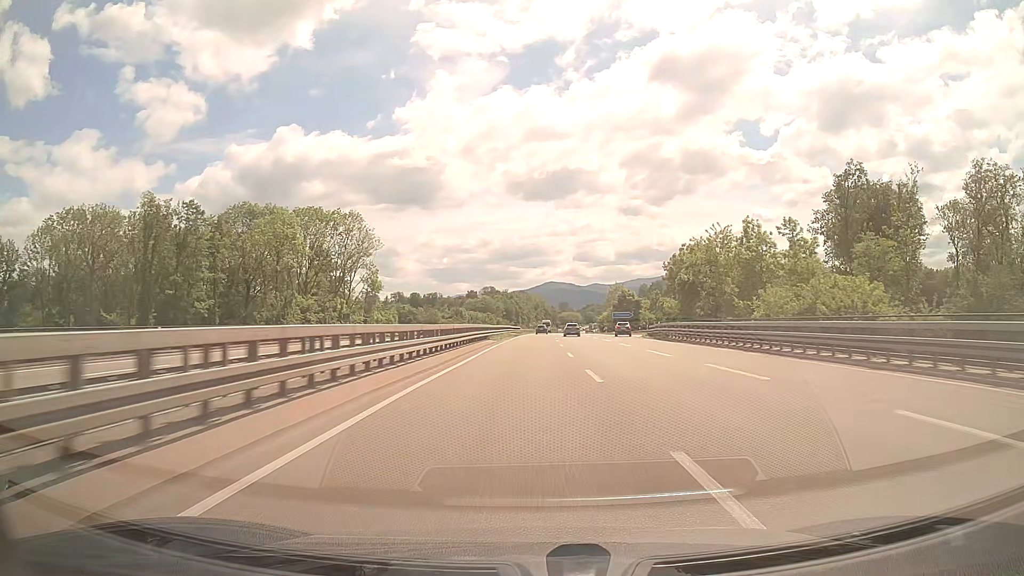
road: trunk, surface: asphalt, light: Day
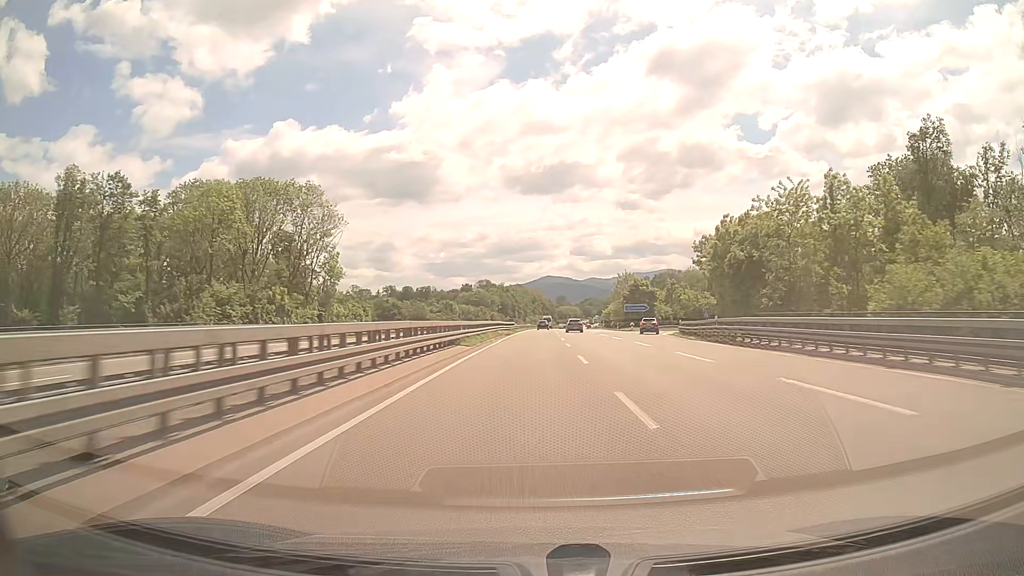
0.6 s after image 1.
(+0.1, +18.4) m; 0°
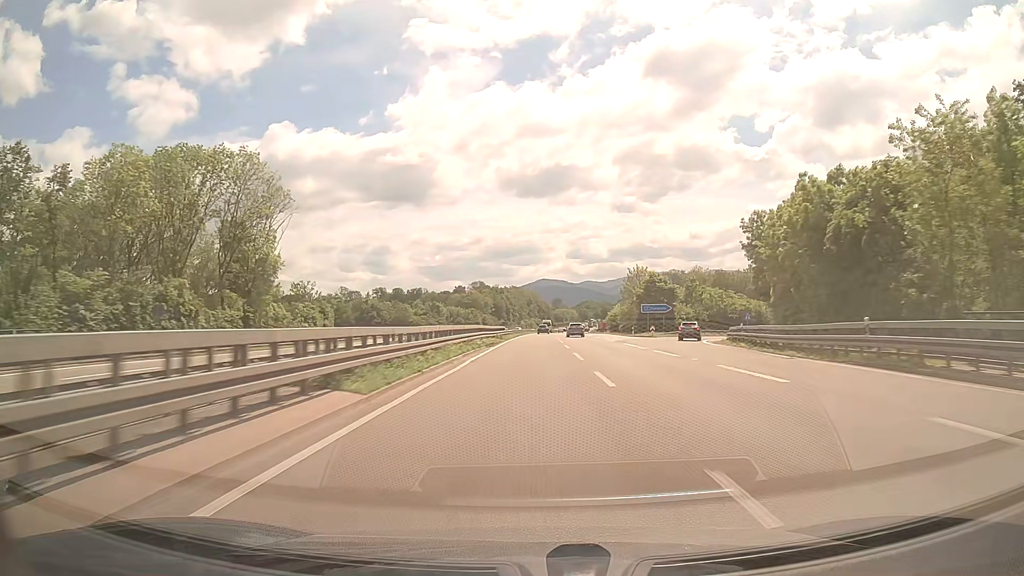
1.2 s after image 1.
(+0.1, +18.3) m; 0°
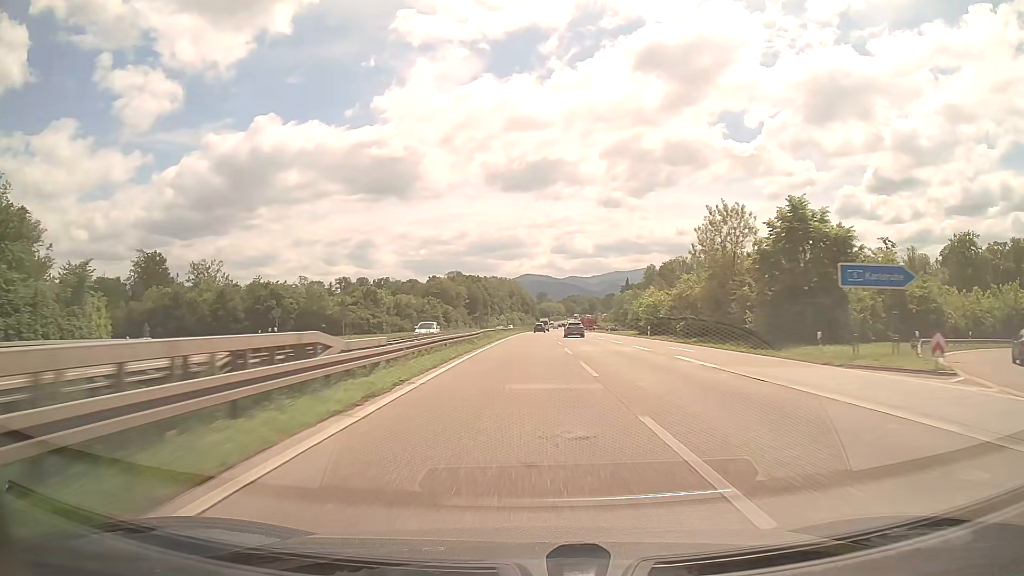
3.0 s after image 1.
(+0.7, +54.5) m; +2°
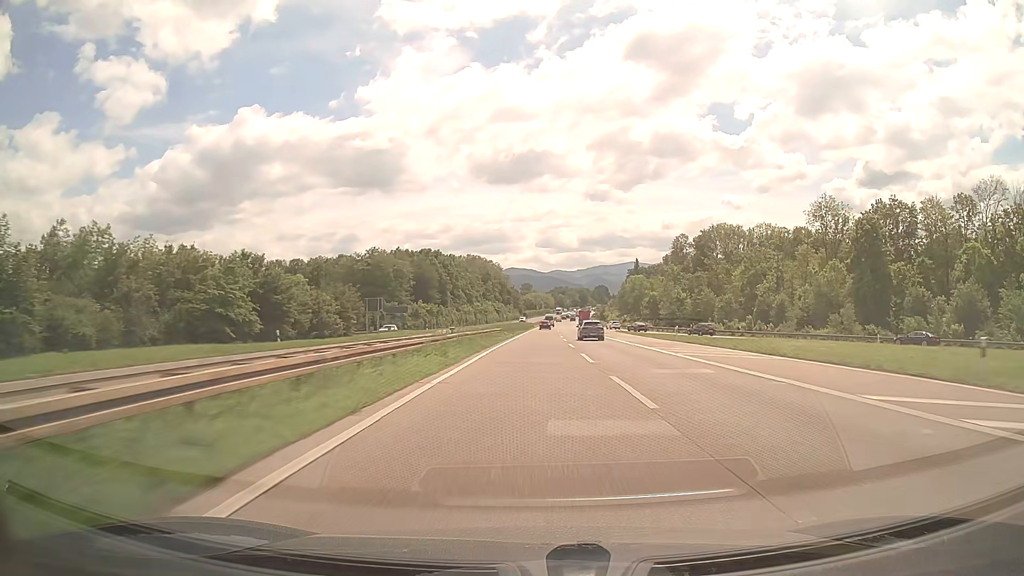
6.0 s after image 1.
(+0.7, +90.2) m; +1°
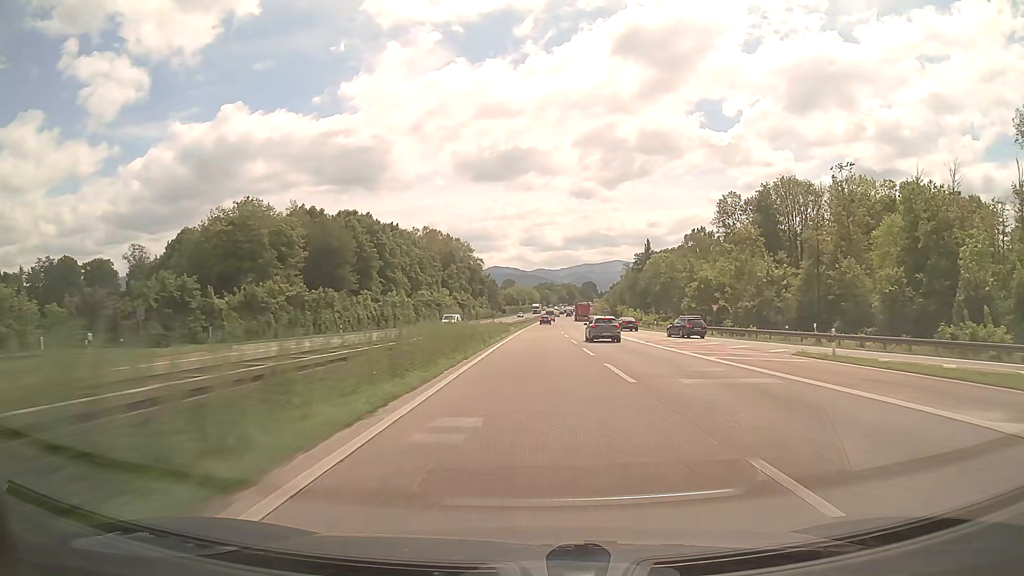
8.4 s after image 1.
(+0.9, +70.0) m; +1°
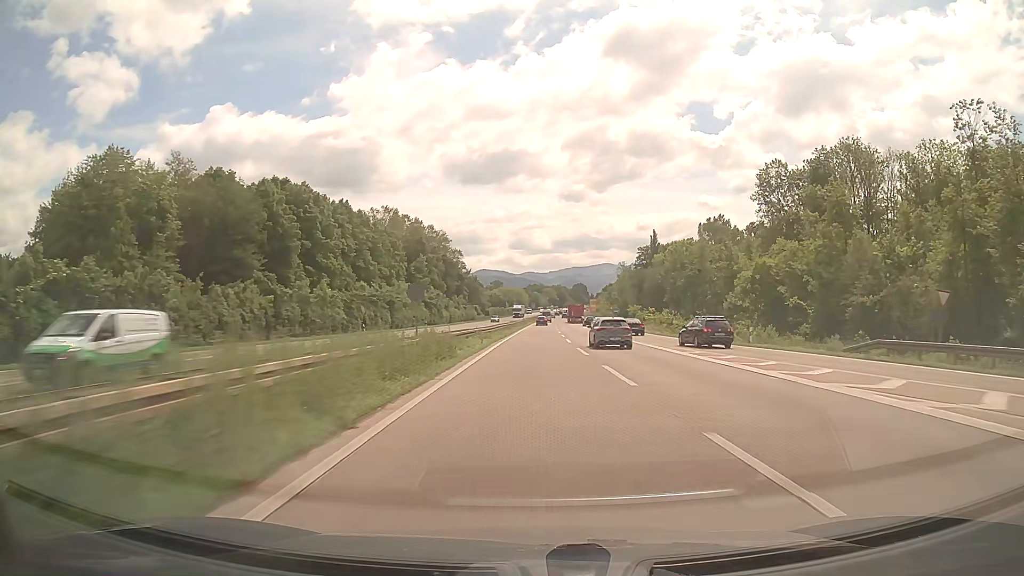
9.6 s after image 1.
(+0.3, +34.3) m; +1°
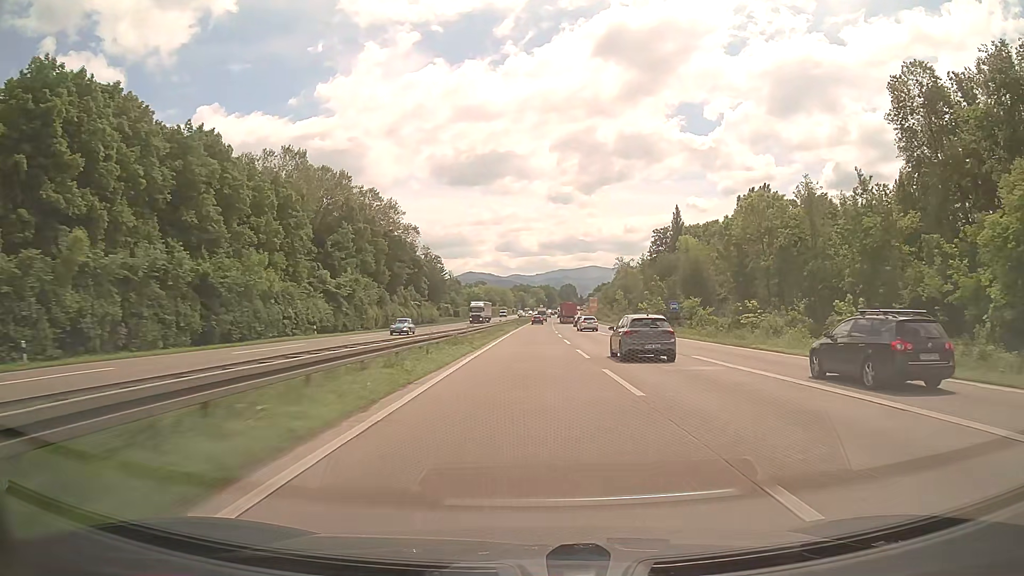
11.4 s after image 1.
(+0.6, +51.4) m; +1°
(0, +10) (0, +20) (0, +30) (0, +40) (0, +50) (0, +60) (0, +70) (+1, +80) (+1, +90) (+1, +100) m
